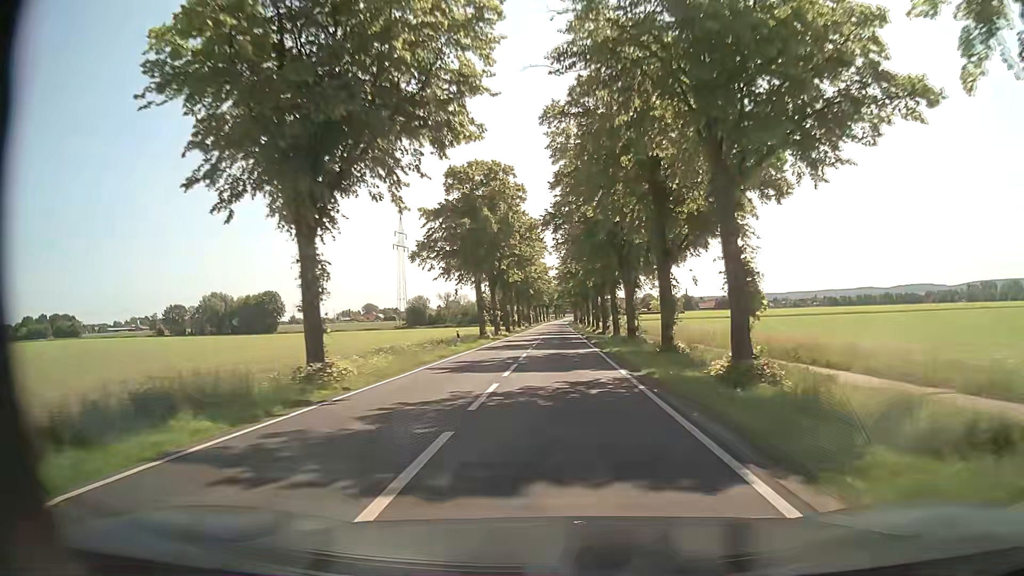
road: secondary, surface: asphalt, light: Day
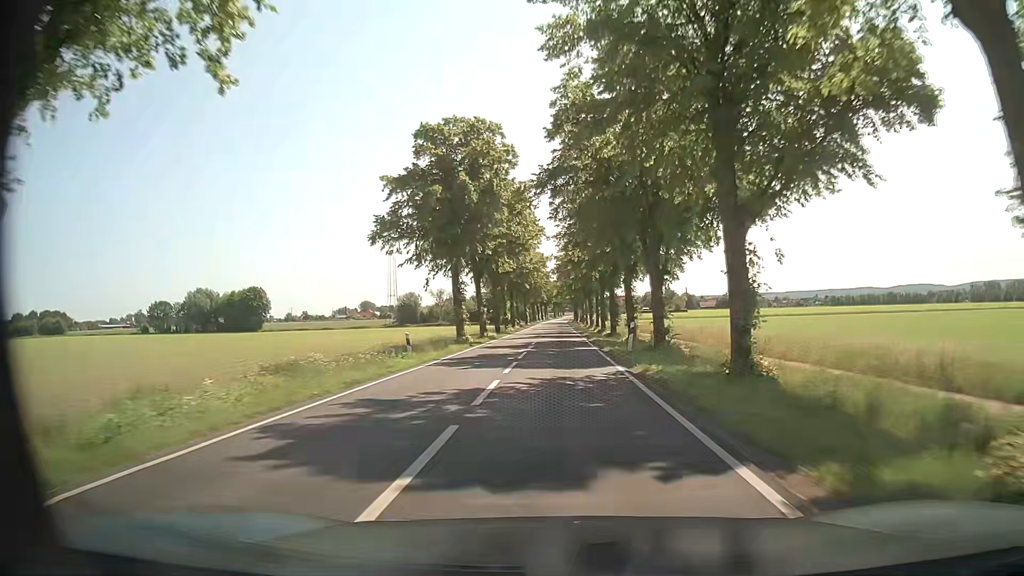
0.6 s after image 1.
(0.0, +11.6) m; 0°
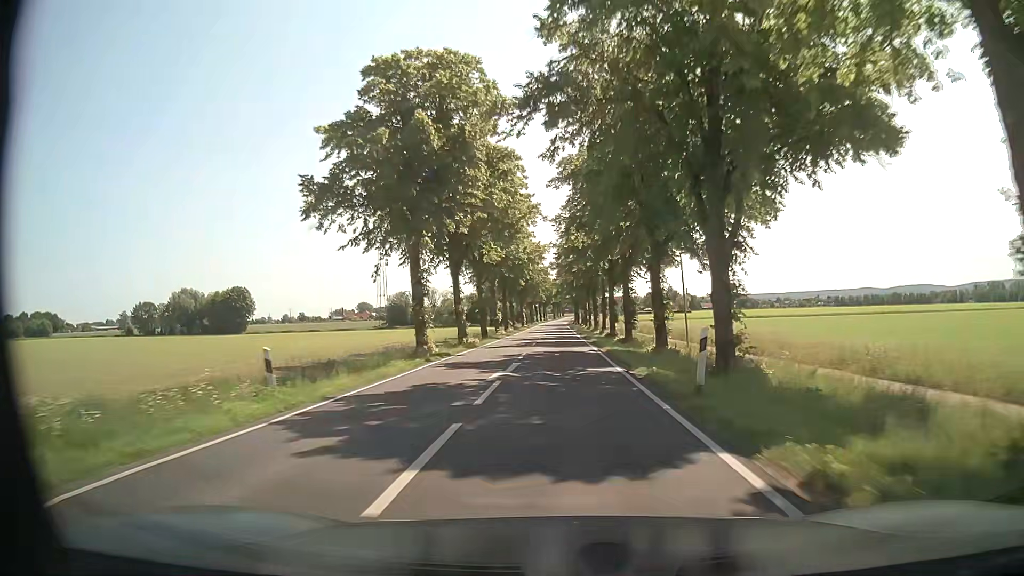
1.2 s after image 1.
(0.0, +11.7) m; 0°
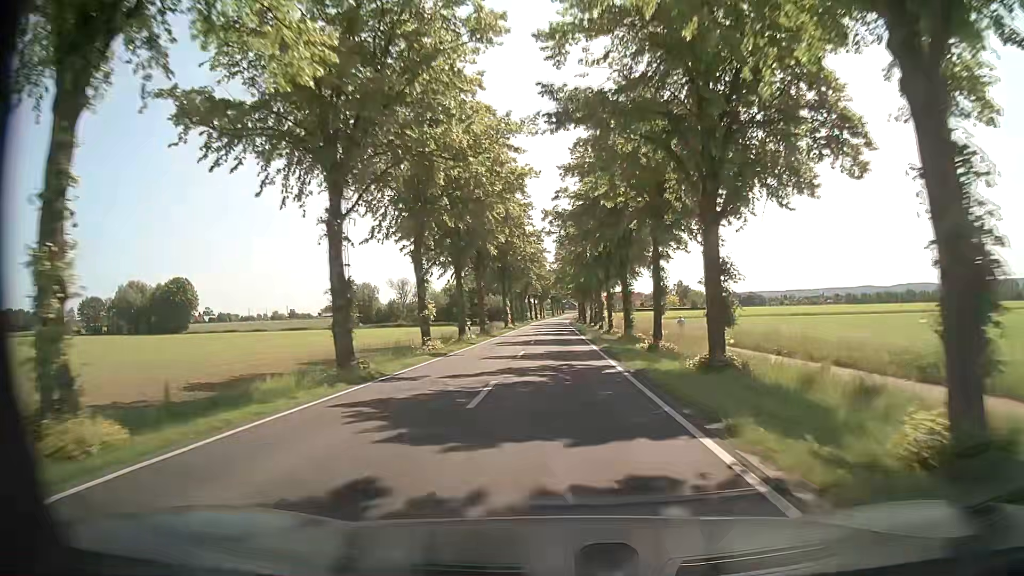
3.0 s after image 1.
(+0.1, +35.7) m; 0°
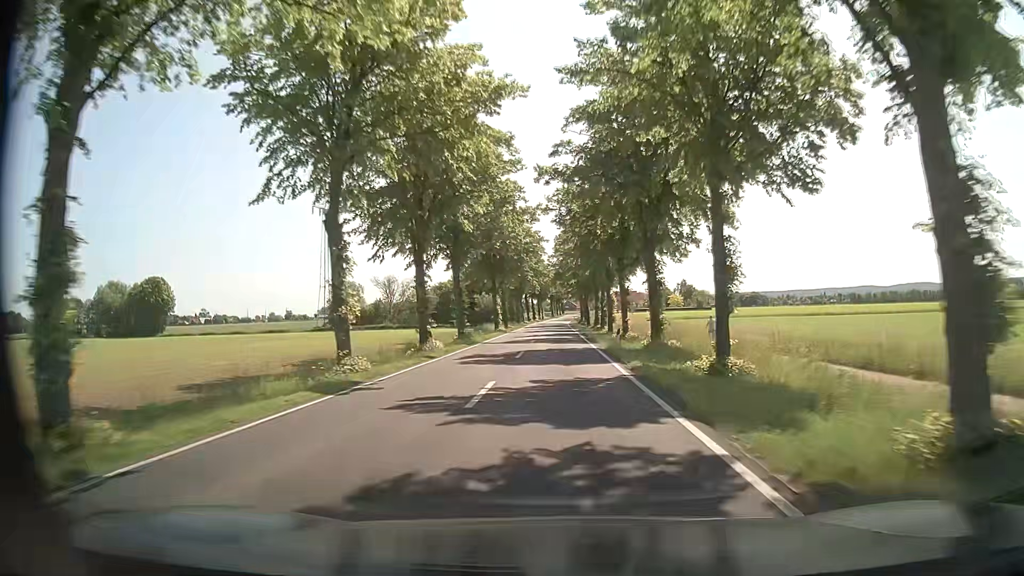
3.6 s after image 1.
(0.0, +12.1) m; 0°
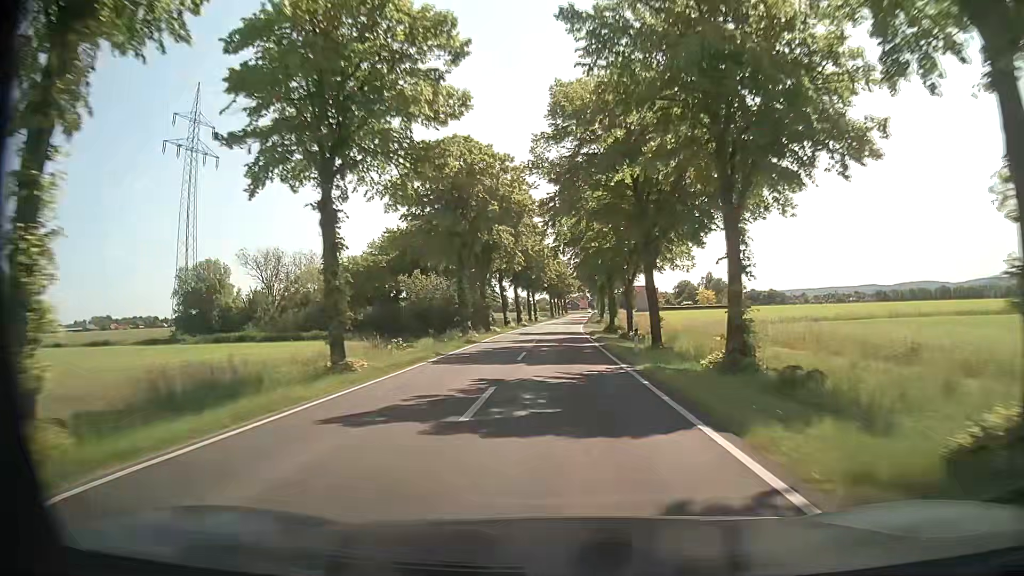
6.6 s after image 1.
(-0.2, +61.1) m; 0°
